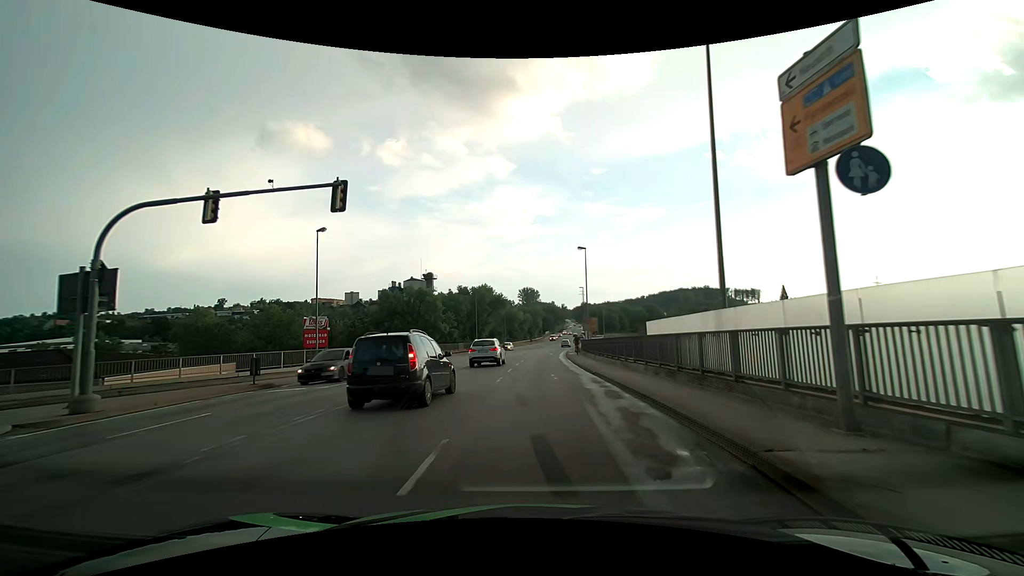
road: primary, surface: asphalt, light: Day
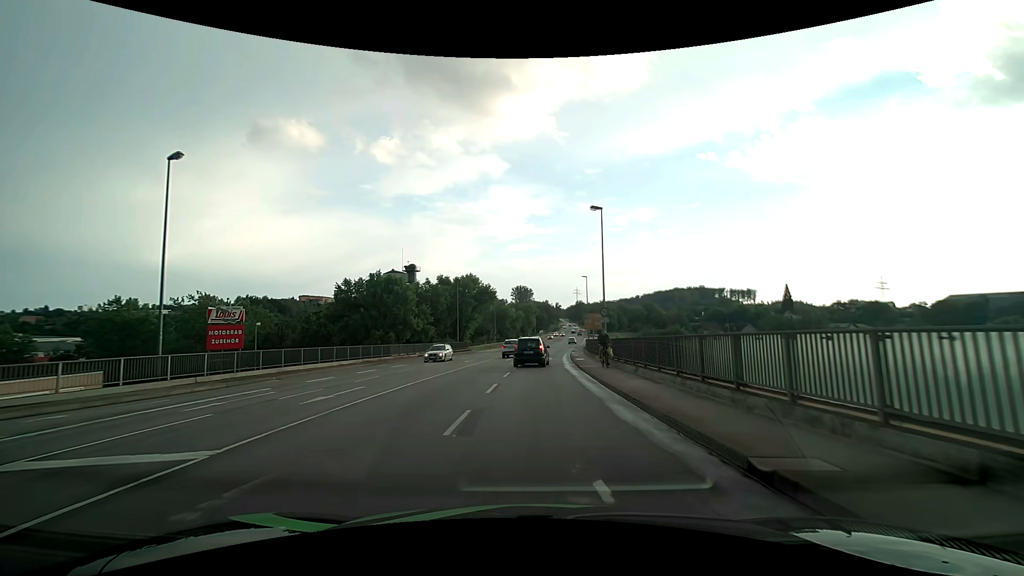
(-0.1, +14.9) m; 0°
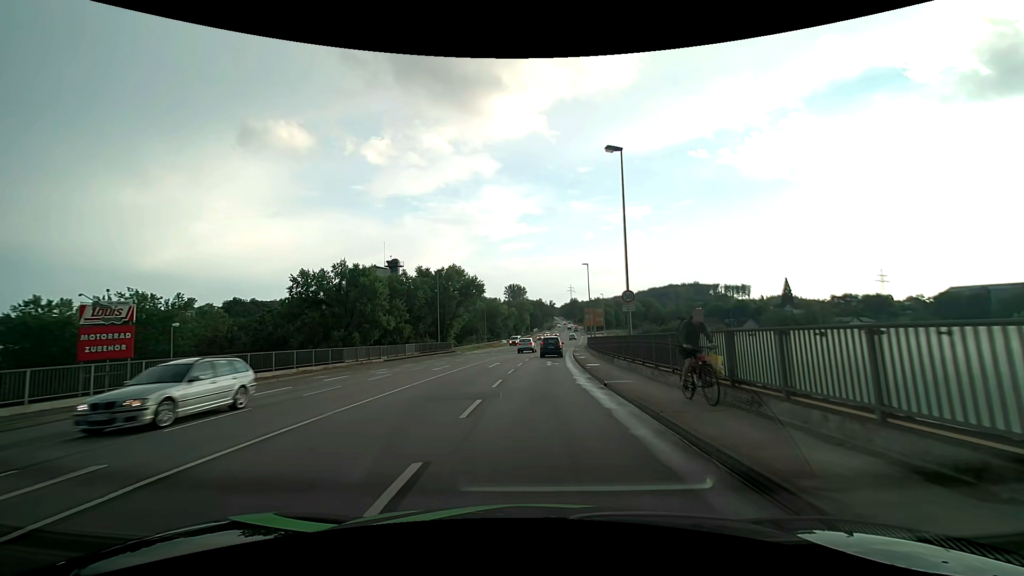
(0.0, +10.3) m; 0°
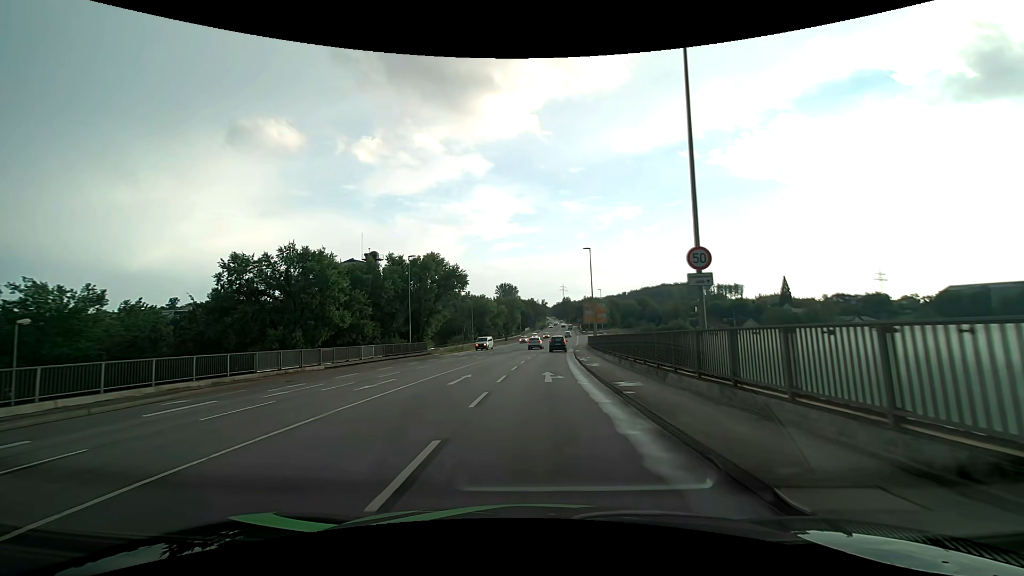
(+0.1, +10.7) m; +1°
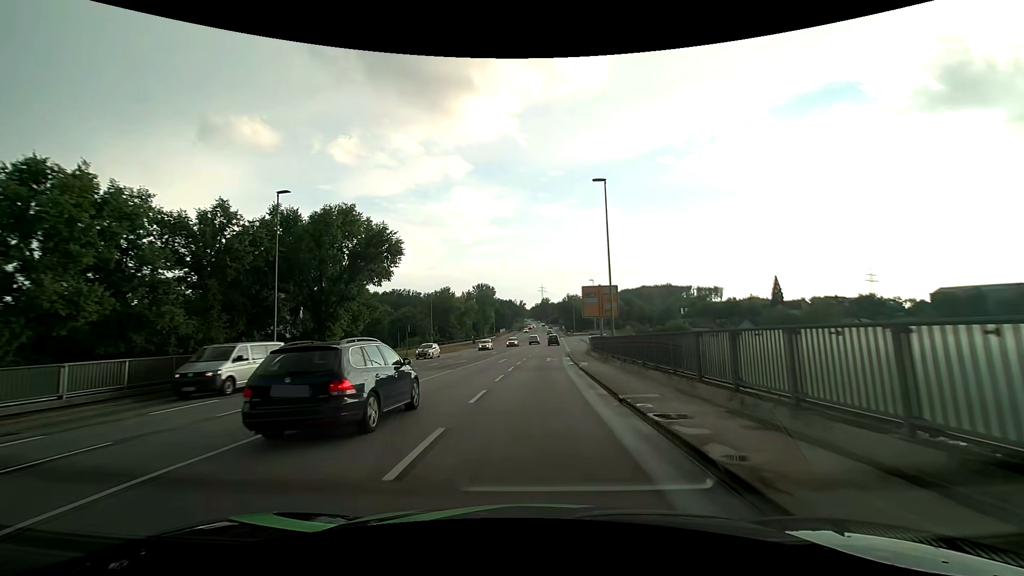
(+0.6, +23.2) m; +3°
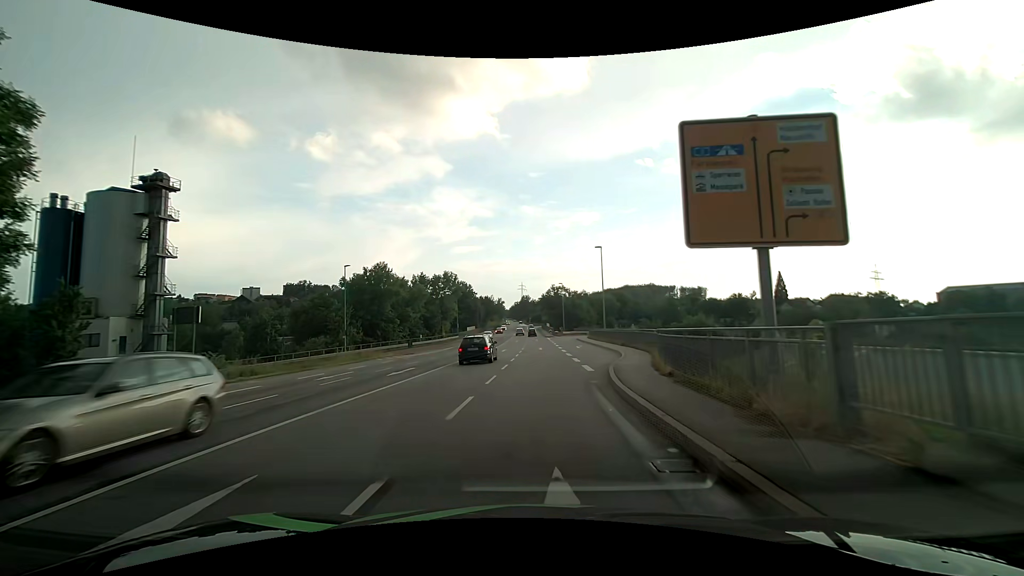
(+0.7, +32.7) m; +1°
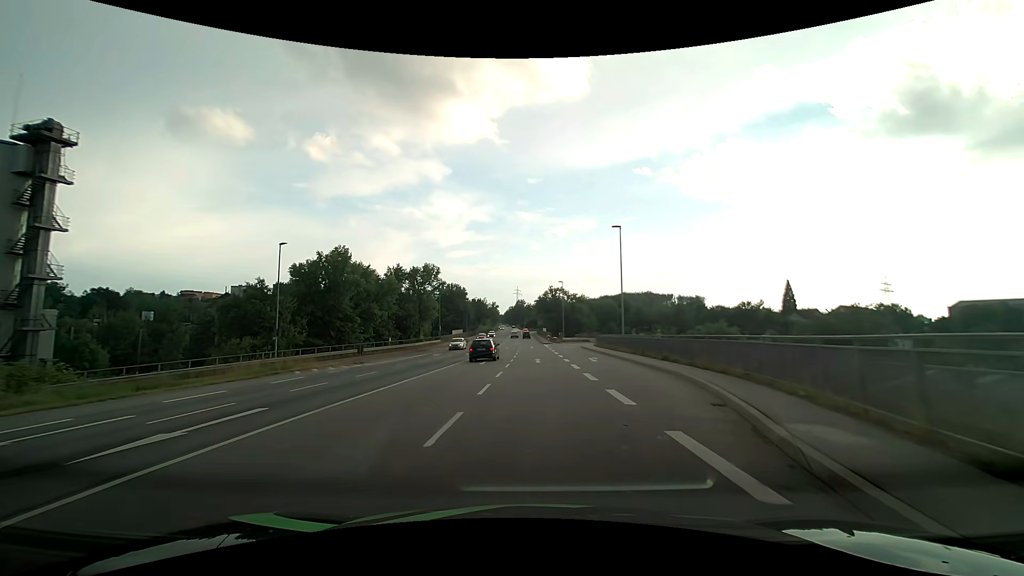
(+0.2, +13.9) m; +1°
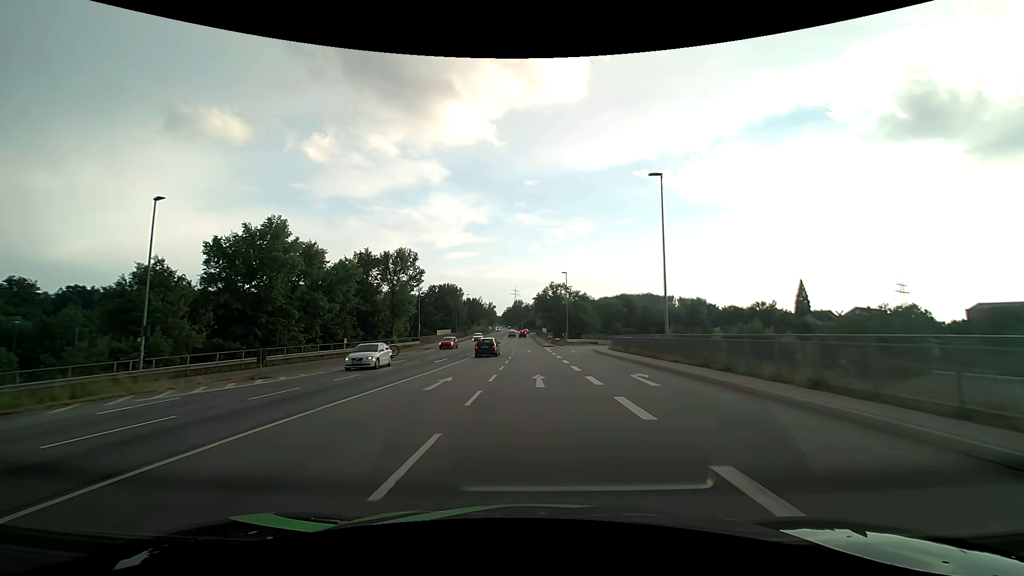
(+0.1, +14.1) m; 0°
(0, +10) (0, +20) (0, +30) (-1, +40) (-1, +50) (-2, +60) (-3, +70) (-3, +80) (-4, +90) (-4, +100) m
